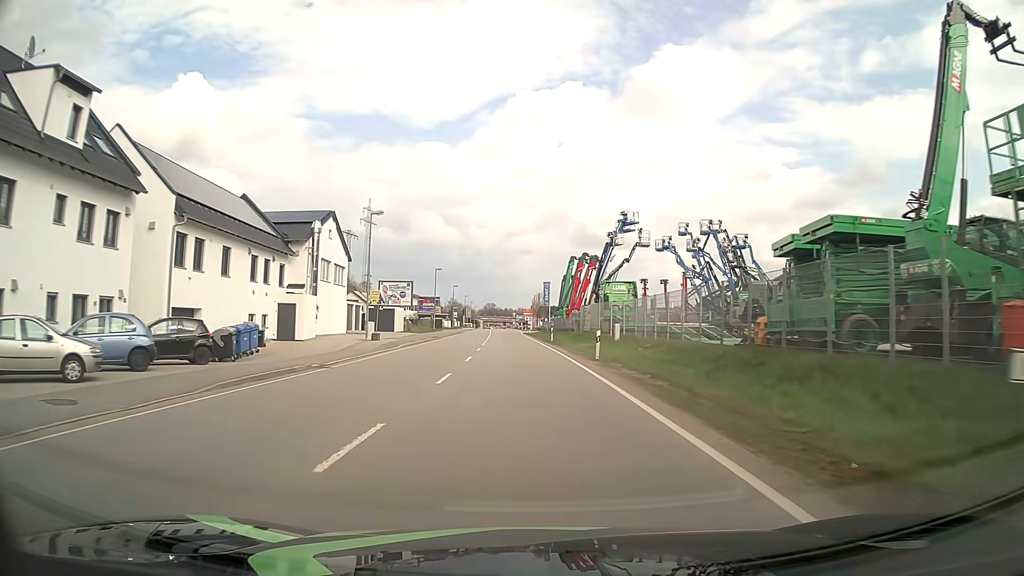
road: primary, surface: asphalt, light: Day
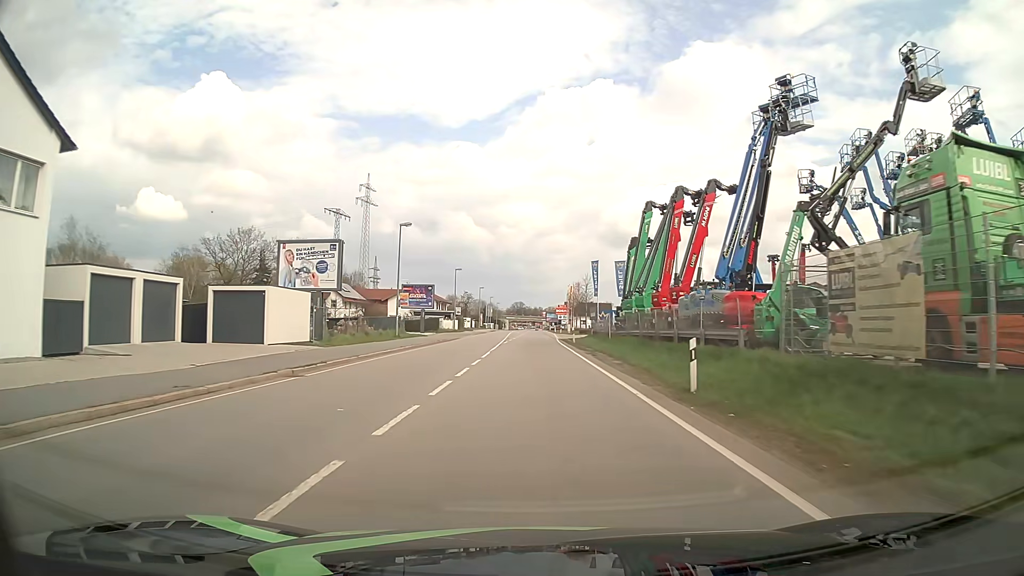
(-1.3, +38.8) m; -3°
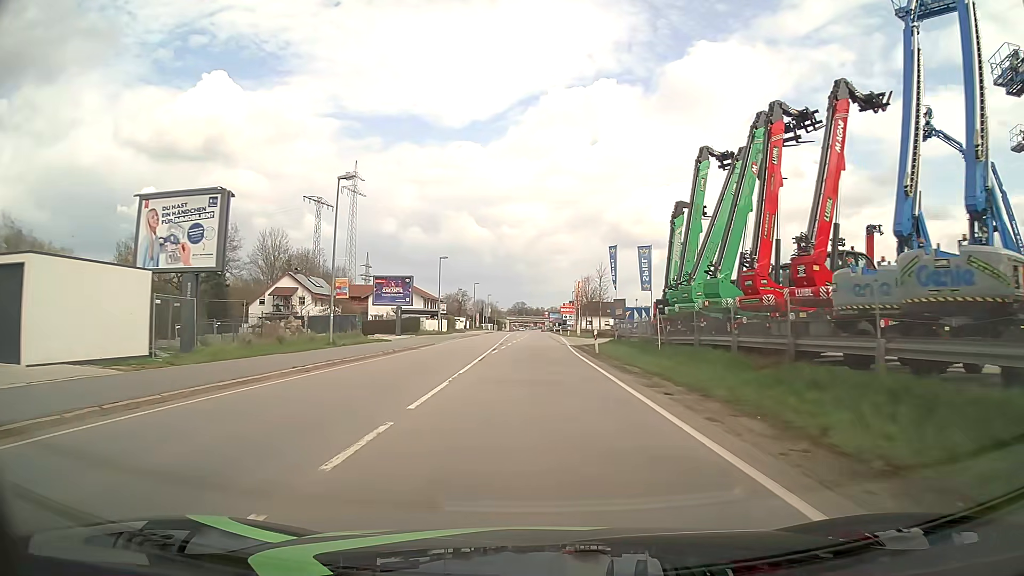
(0.0, +15.5) m; 0°
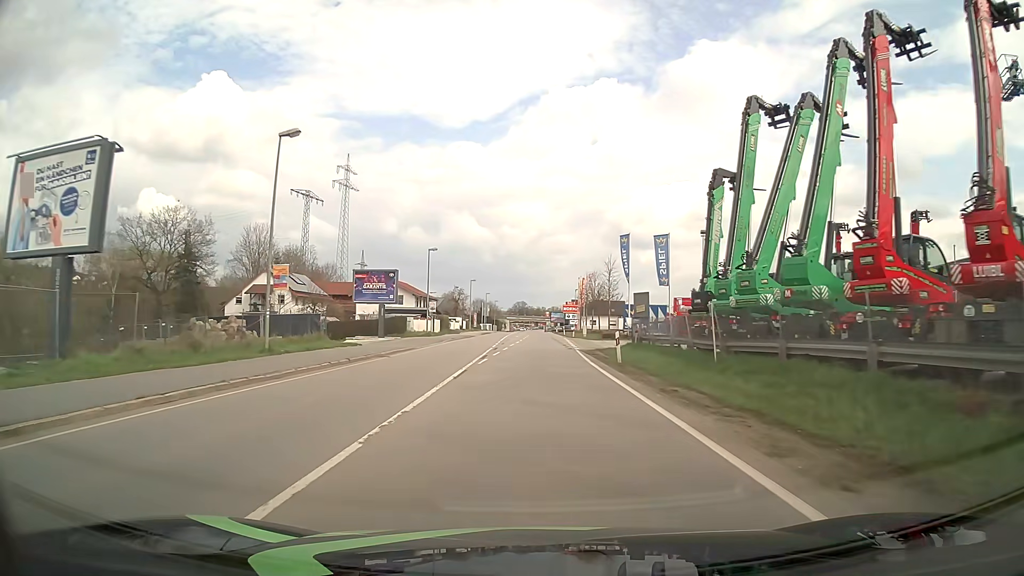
(0.0, +7.8) m; 0°
